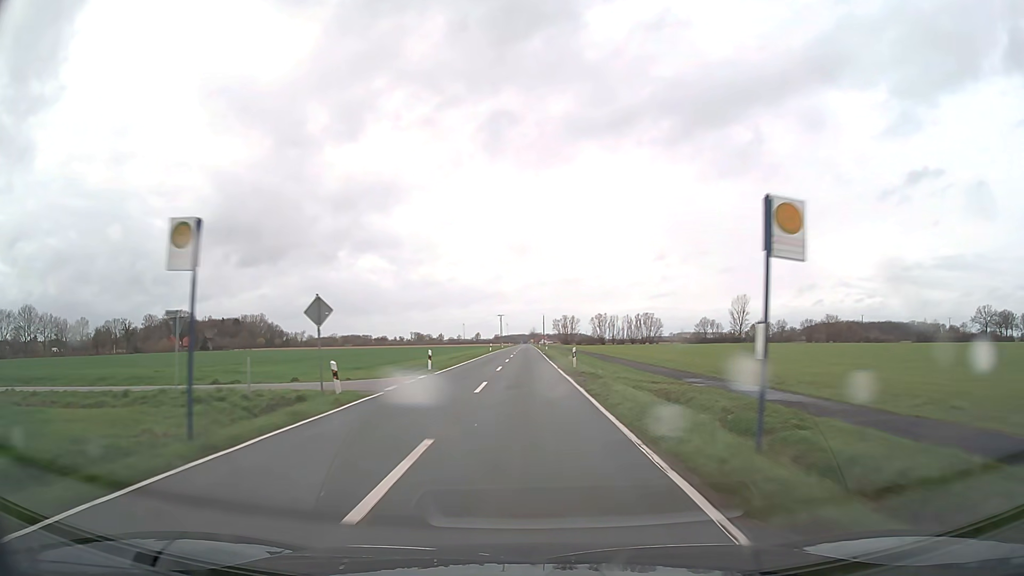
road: secondary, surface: asphalt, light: Day
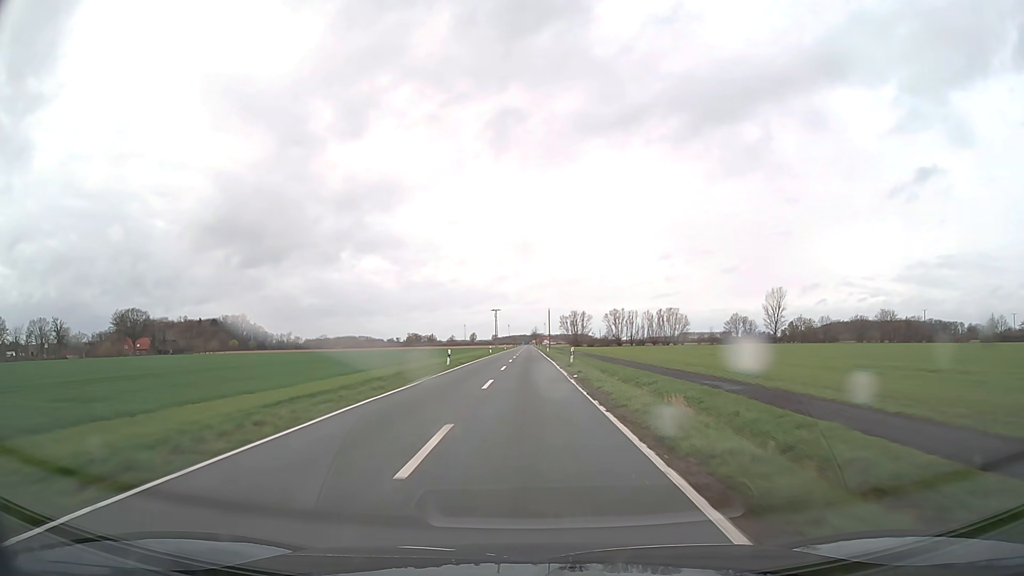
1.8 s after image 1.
(-0.3, +46.8) m; 0°
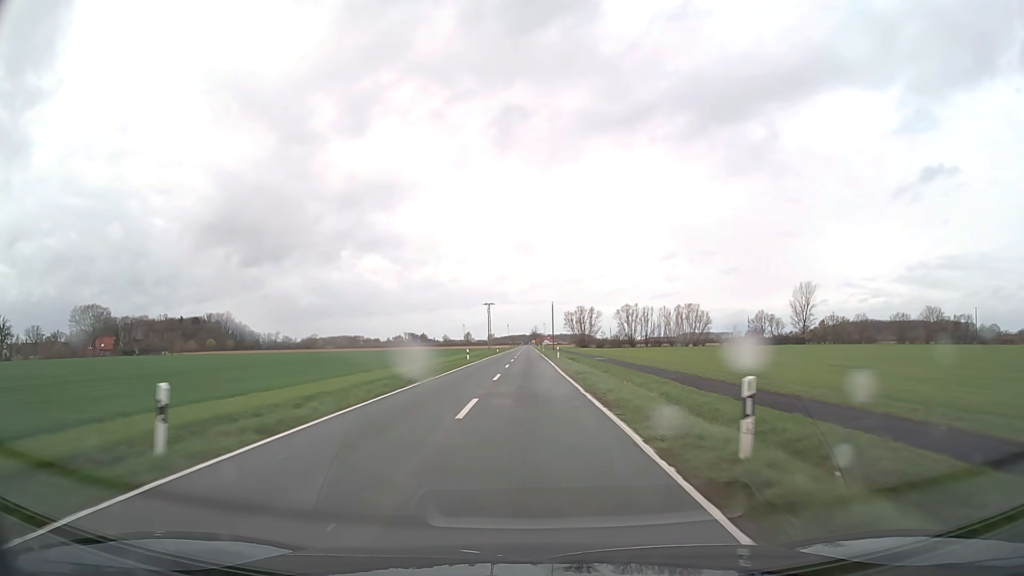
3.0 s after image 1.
(0.0, +31.3) m; 0°
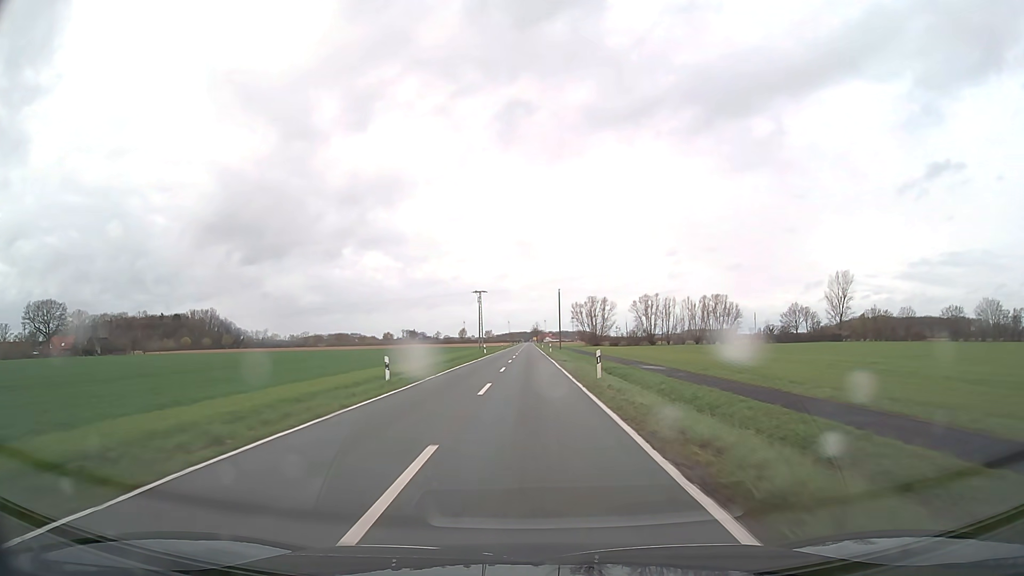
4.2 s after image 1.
(0.0, +31.4) m; 0°
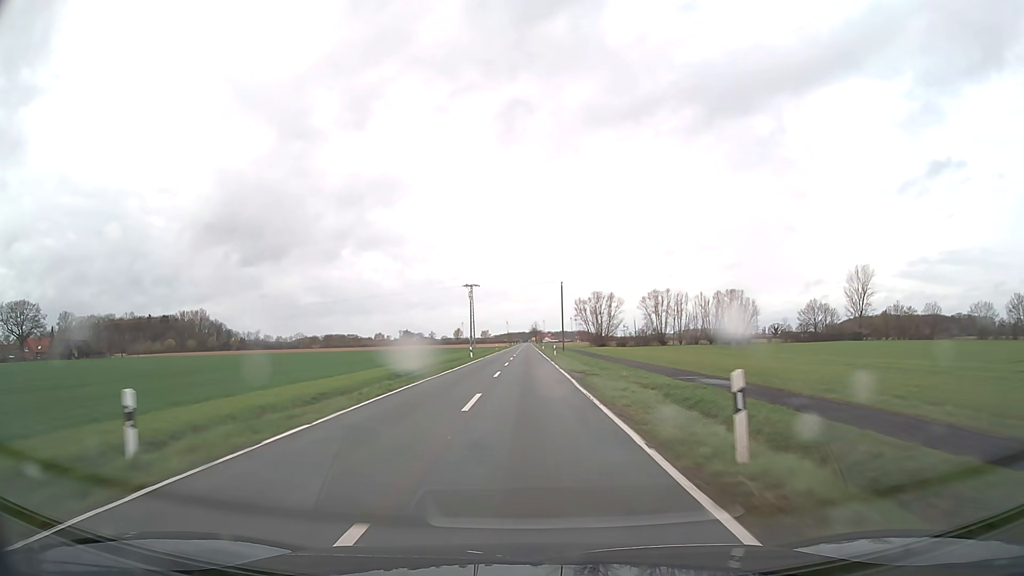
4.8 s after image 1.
(0.0, +15.8) m; 0°
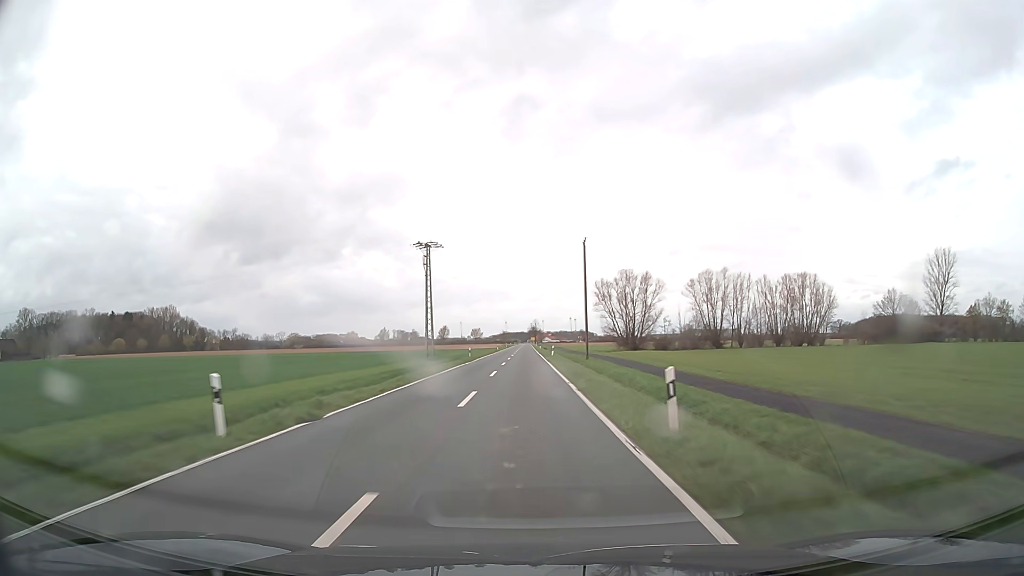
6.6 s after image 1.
(0.0, +47.3) m; 0°
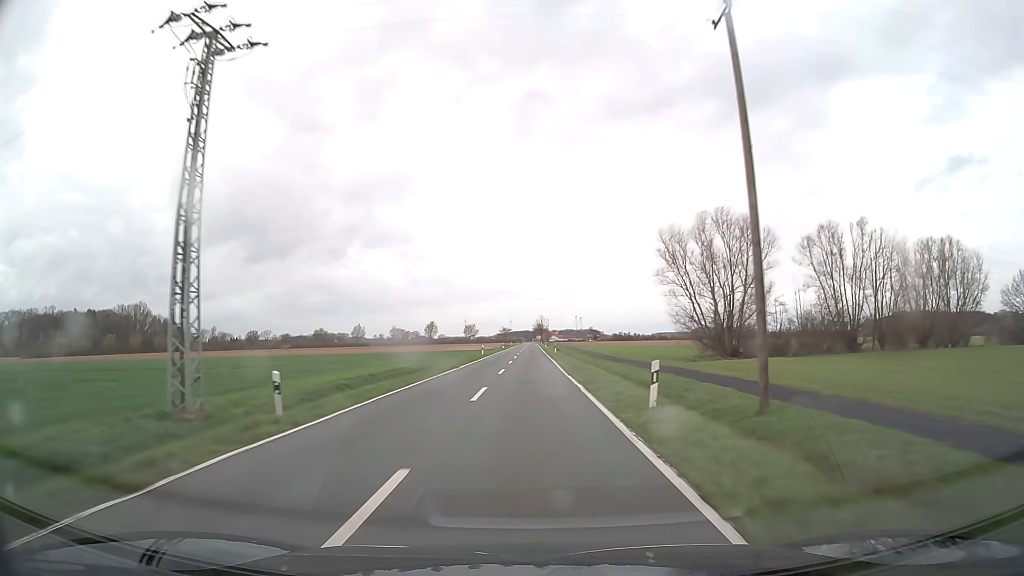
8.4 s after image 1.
(-0.1, +47.3) m; 0°
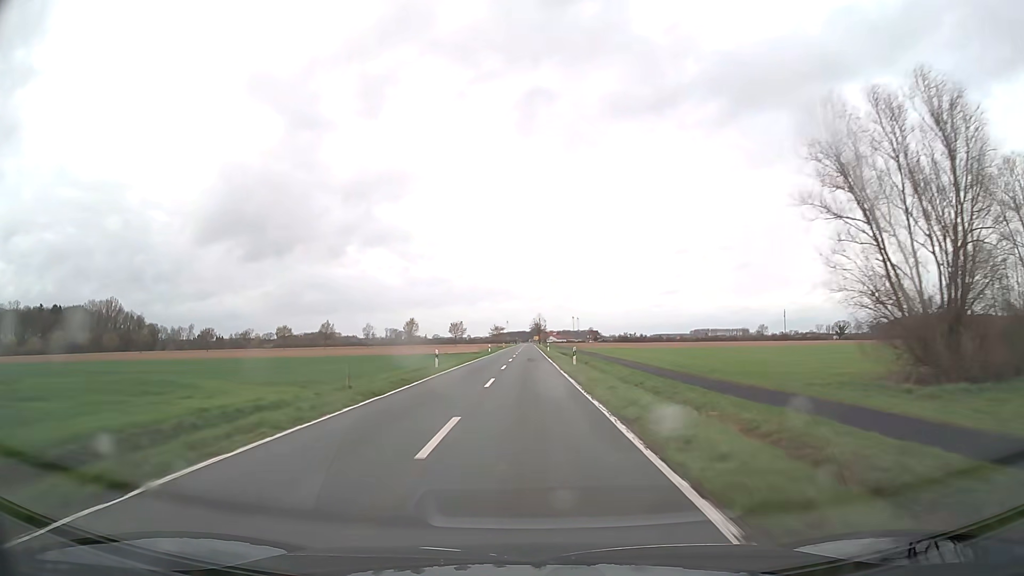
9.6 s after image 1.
(0.0, +31.6) m; 0°
(0, +10) (0, +20) (0, +30) (0, +40) (0, +50) (0, +60) (0, +70) (0, +80) (0, +90) (0, +100) m
